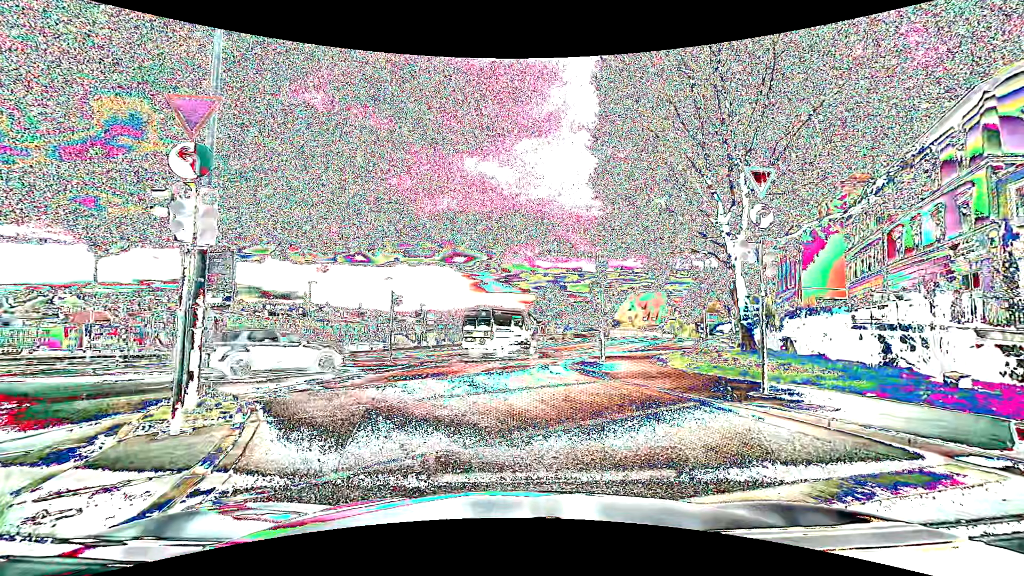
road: primary_link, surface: asphalt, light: Day
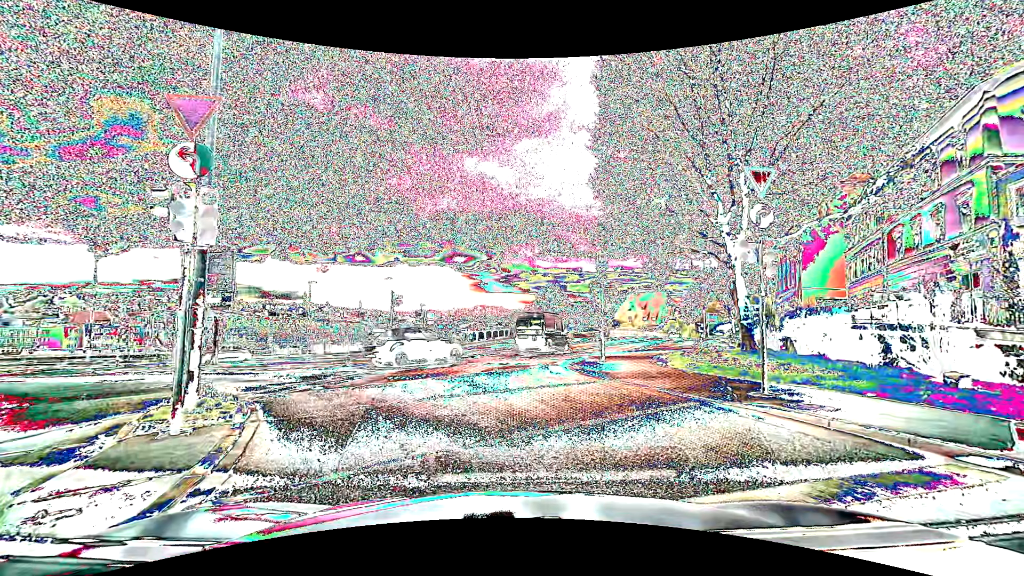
(0.0, 0.0) m; 0°
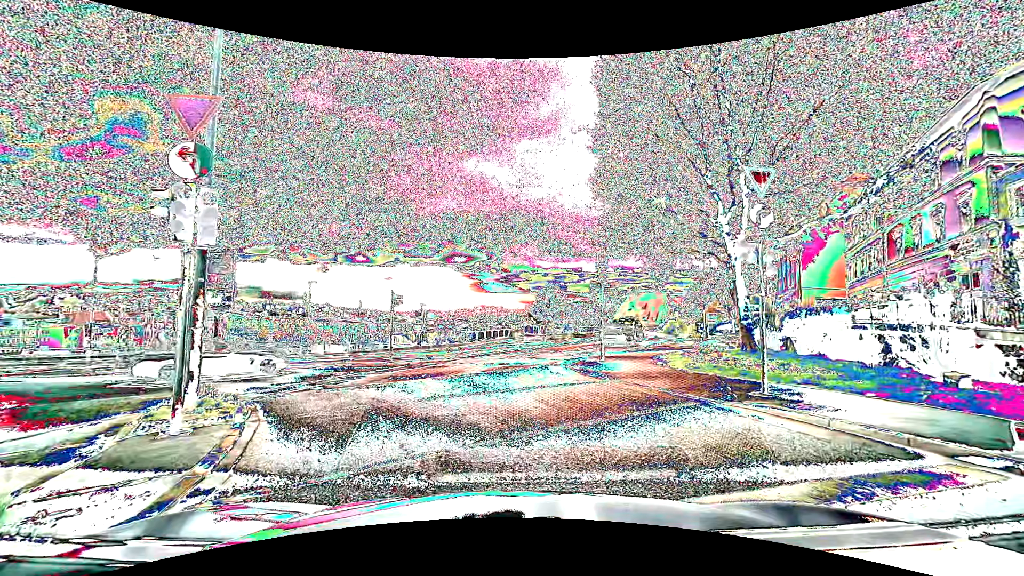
(0.0, 0.0) m; 0°
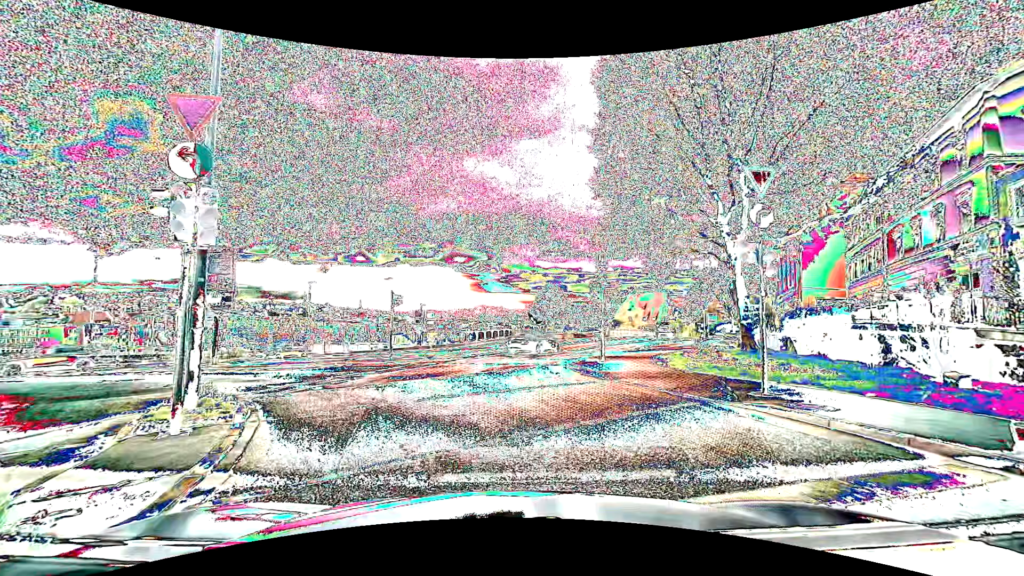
(0.0, 0.0) m; 0°
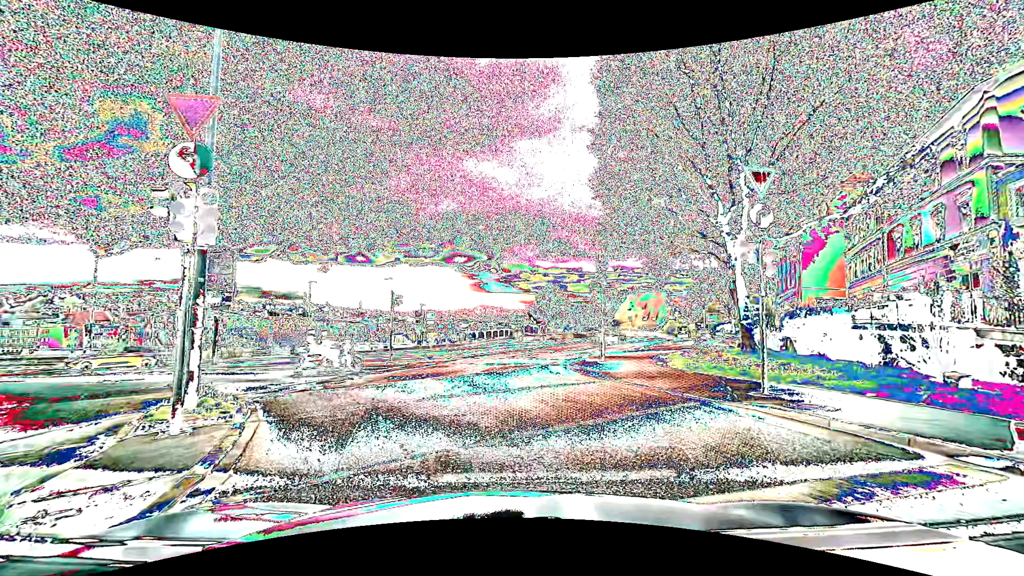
(0.0, 0.0) m; 0°
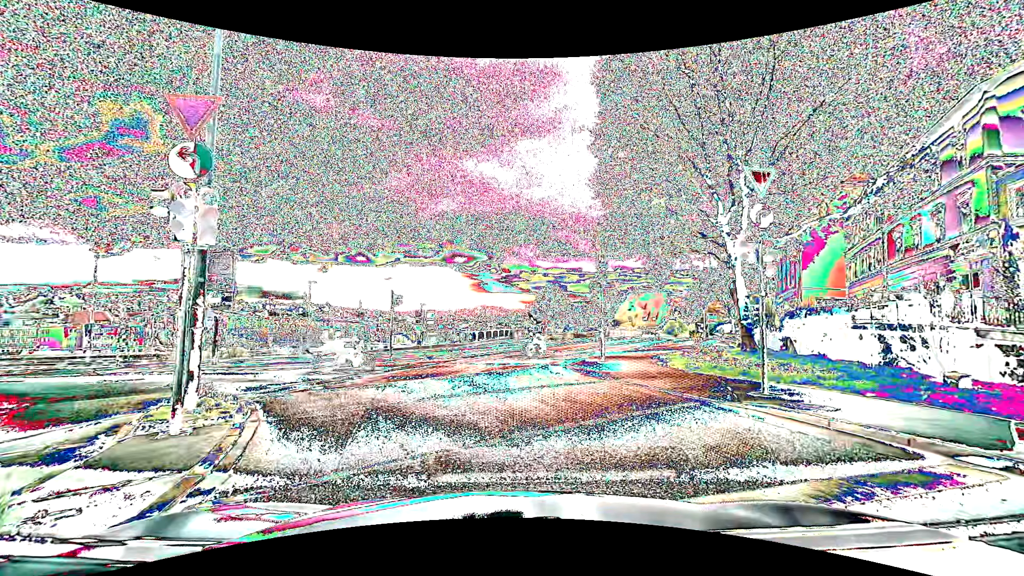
(0.0, 0.0) m; 0°
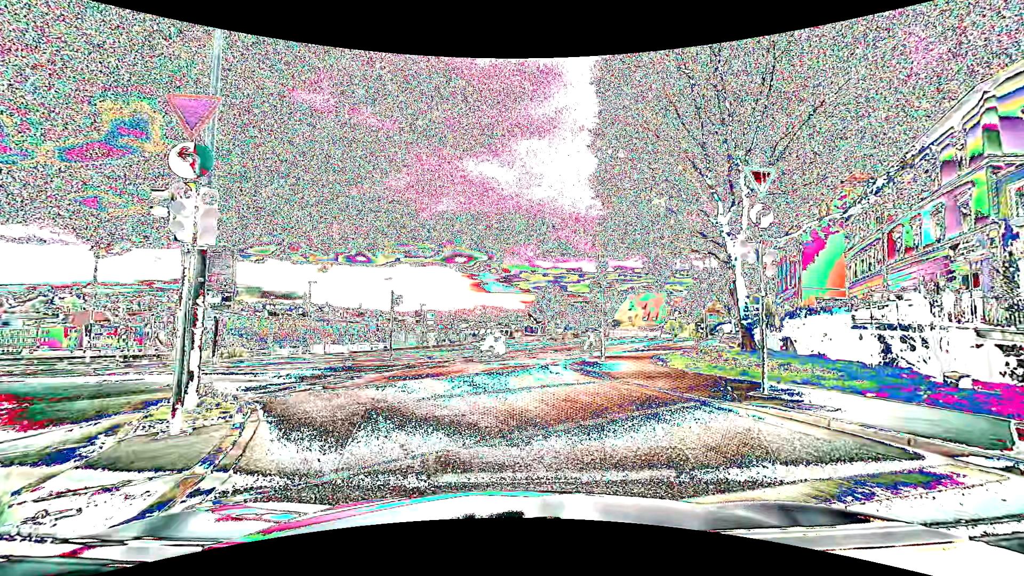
(0.0, 0.0) m; 0°
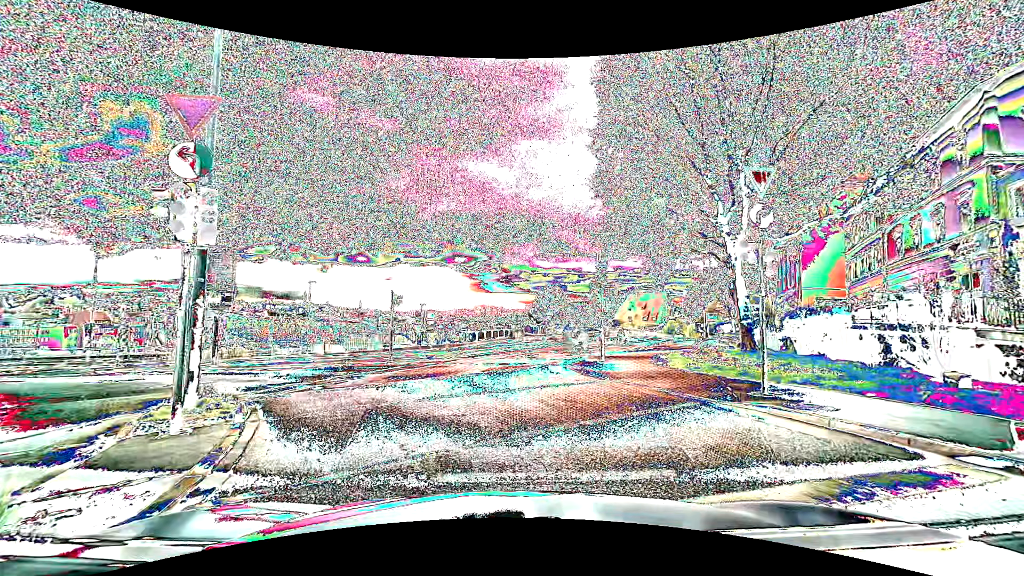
(0.0, 0.0) m; 0°
